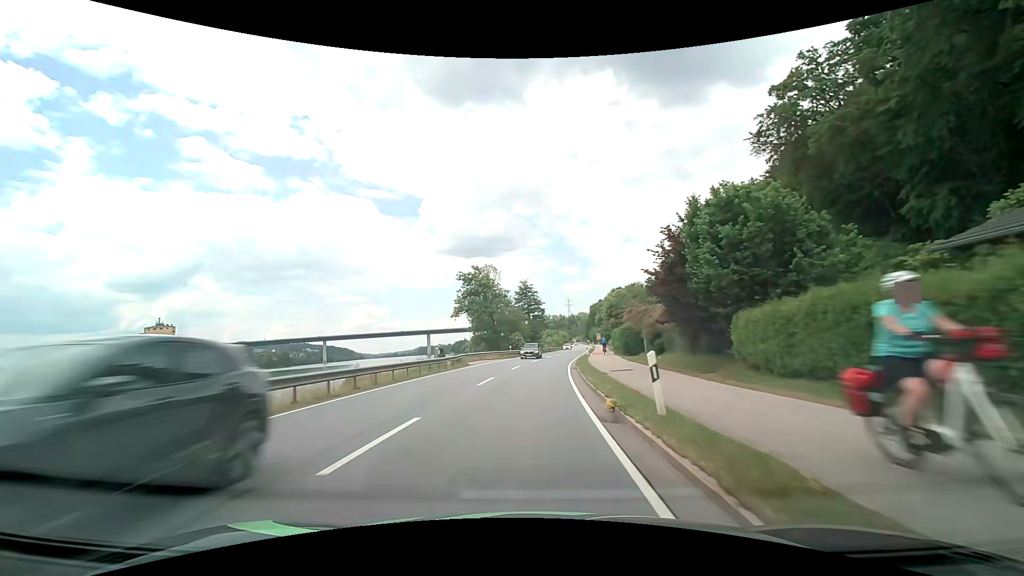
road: primary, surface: asphalt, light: Day
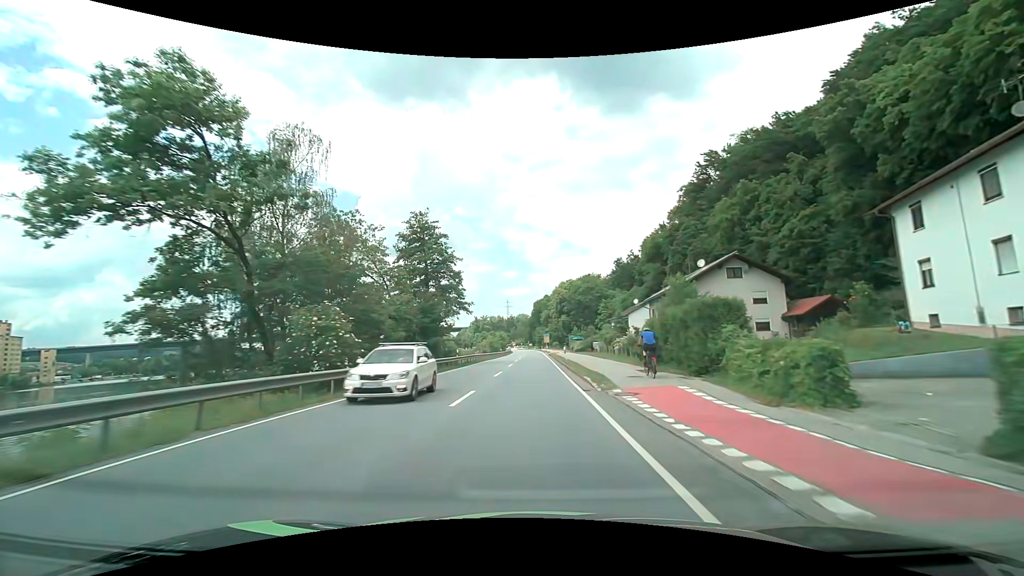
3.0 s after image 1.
(+3.2, +53.5) m; +7°
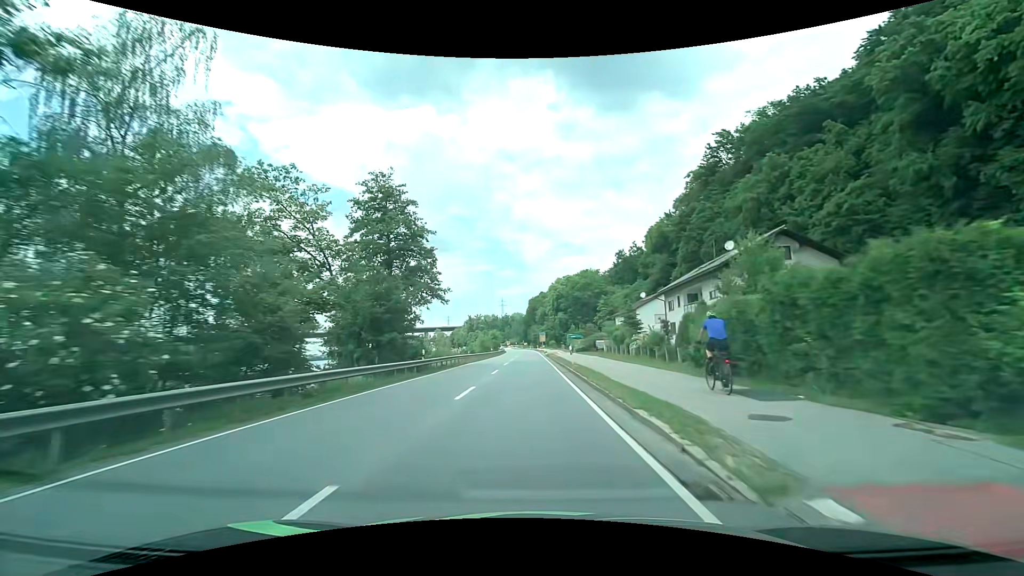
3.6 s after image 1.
(+0.1, +10.7) m; +1°
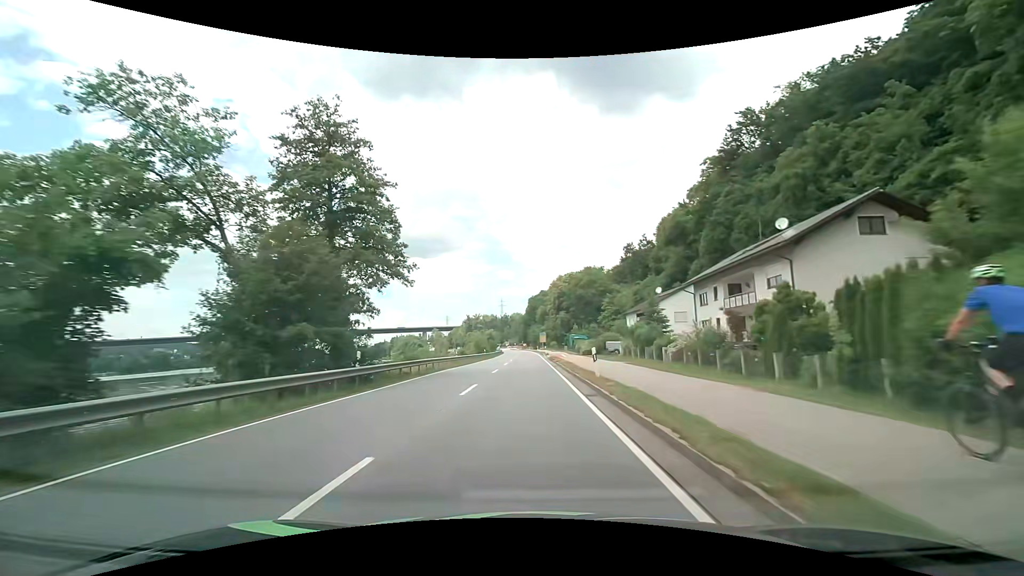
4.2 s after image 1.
(0.0, +10.7) m; 0°
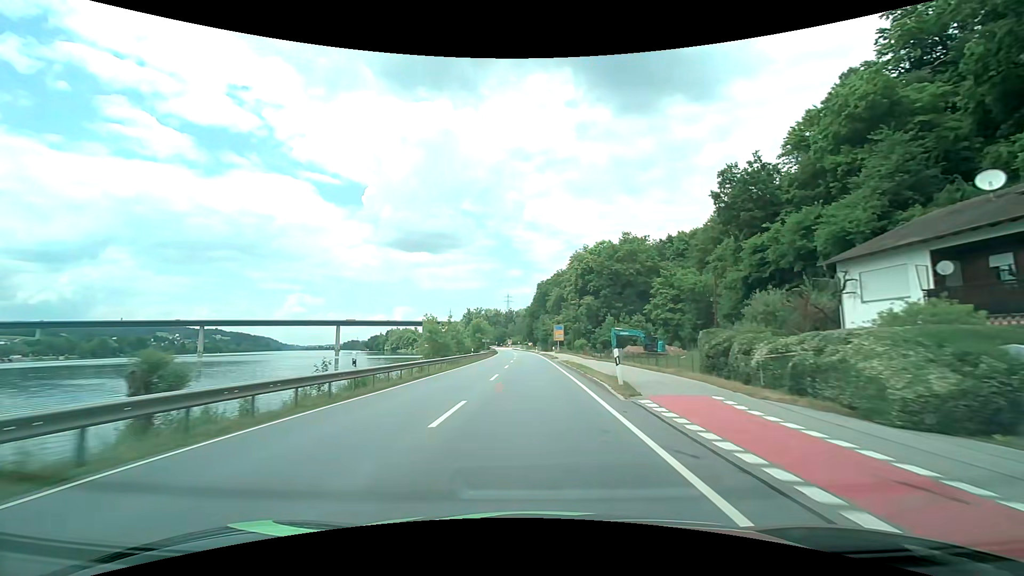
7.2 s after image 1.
(-0.4, +53.7) m; -1°
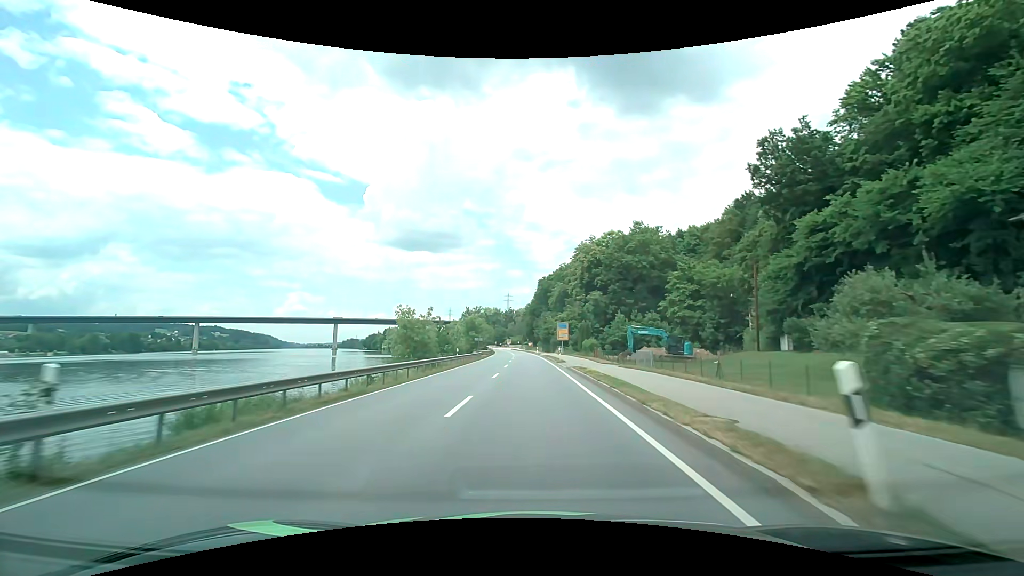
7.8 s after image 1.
(0.0, +10.7) m; 0°
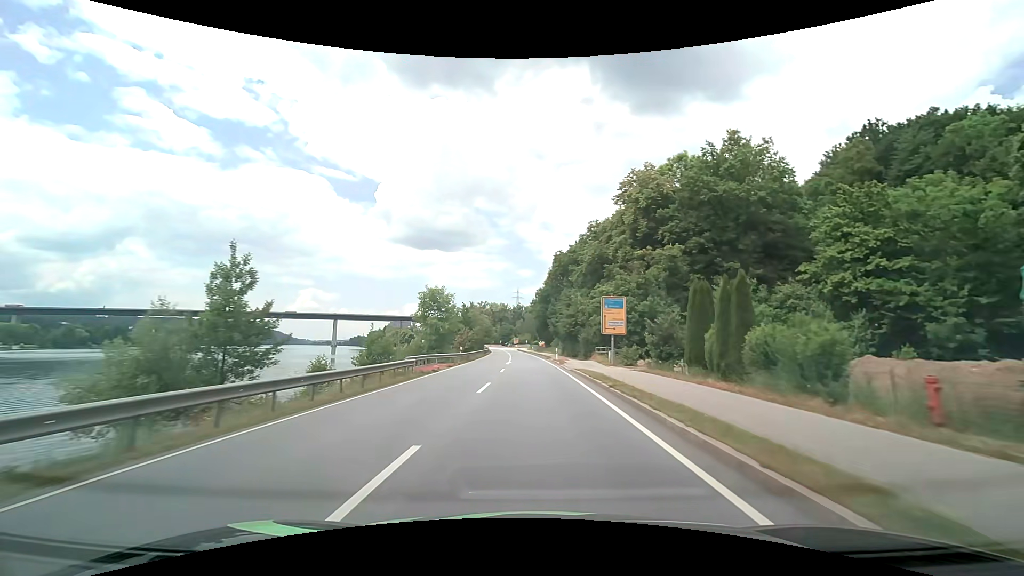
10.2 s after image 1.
(-0.2, +42.9) m; -1°
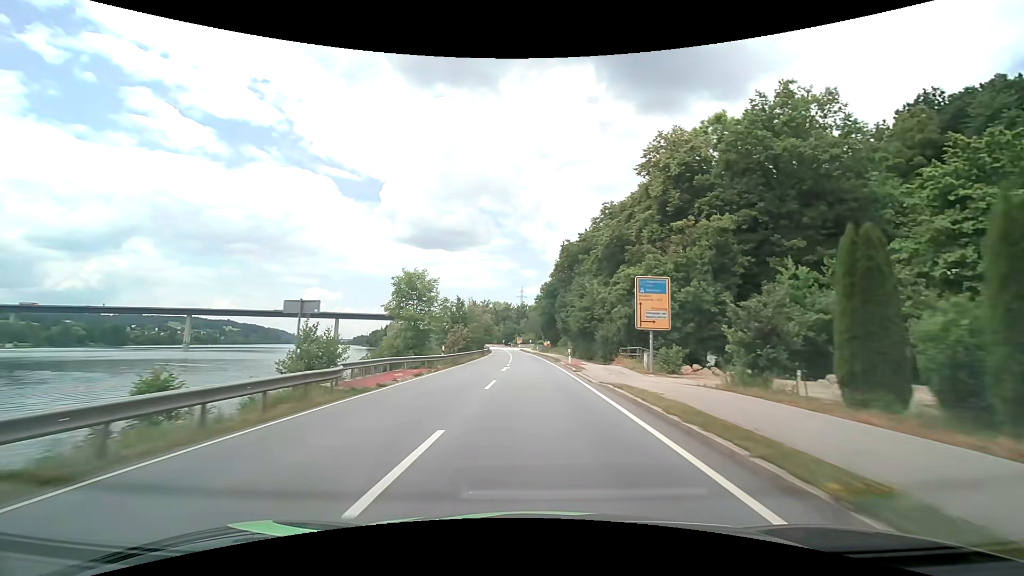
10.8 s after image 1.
(0.0, +10.7) m; 0°
